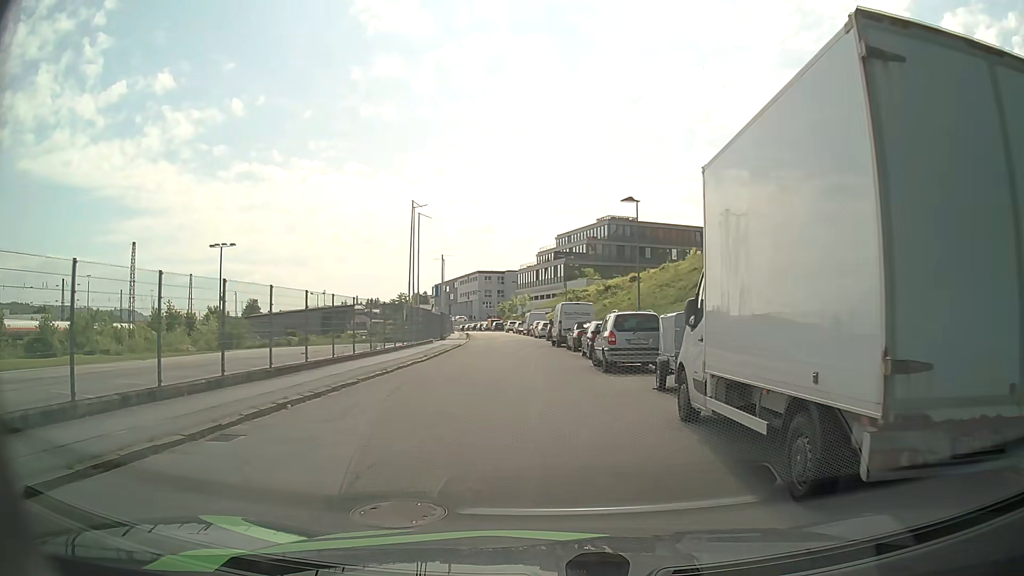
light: Day
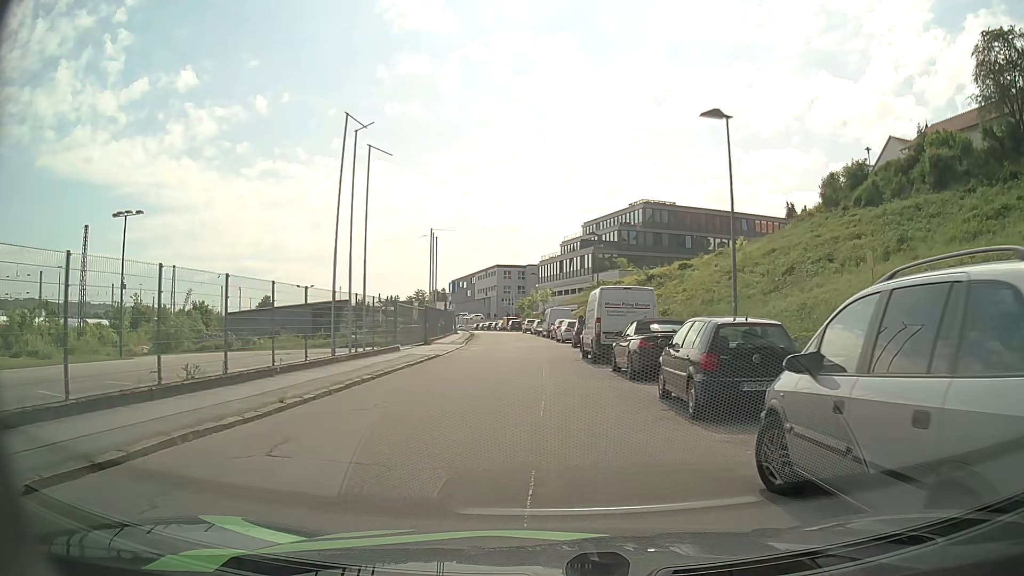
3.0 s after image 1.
(0.0, +15.9) m; -2°
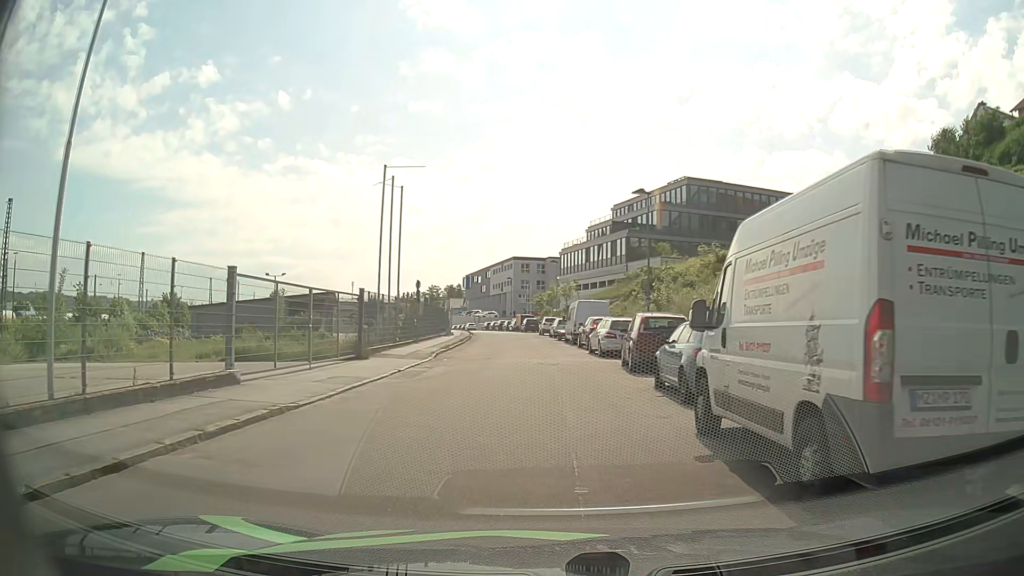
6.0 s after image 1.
(-0.3, +17.7) m; -2°
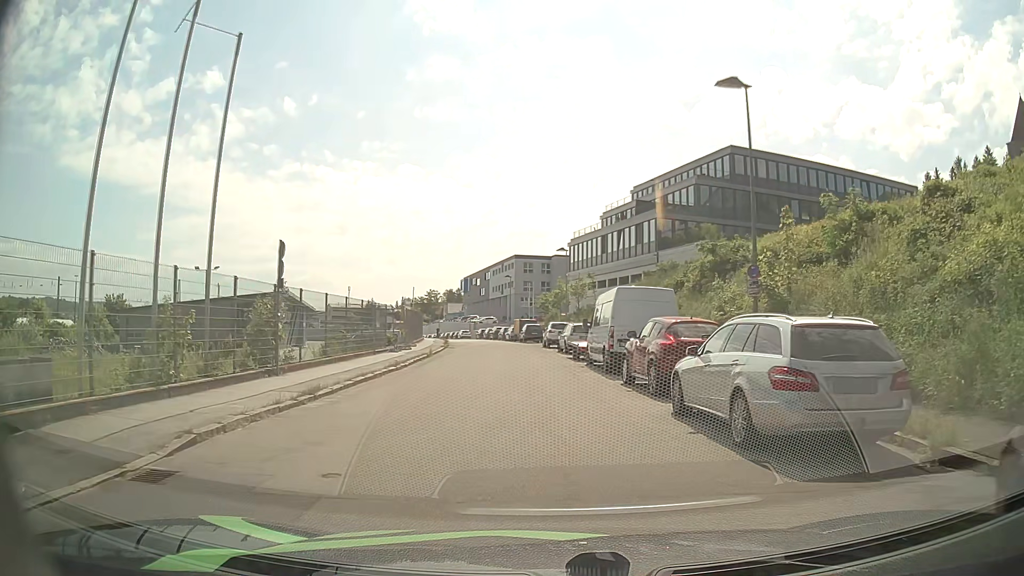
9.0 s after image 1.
(-0.1, +18.1) m; 0°
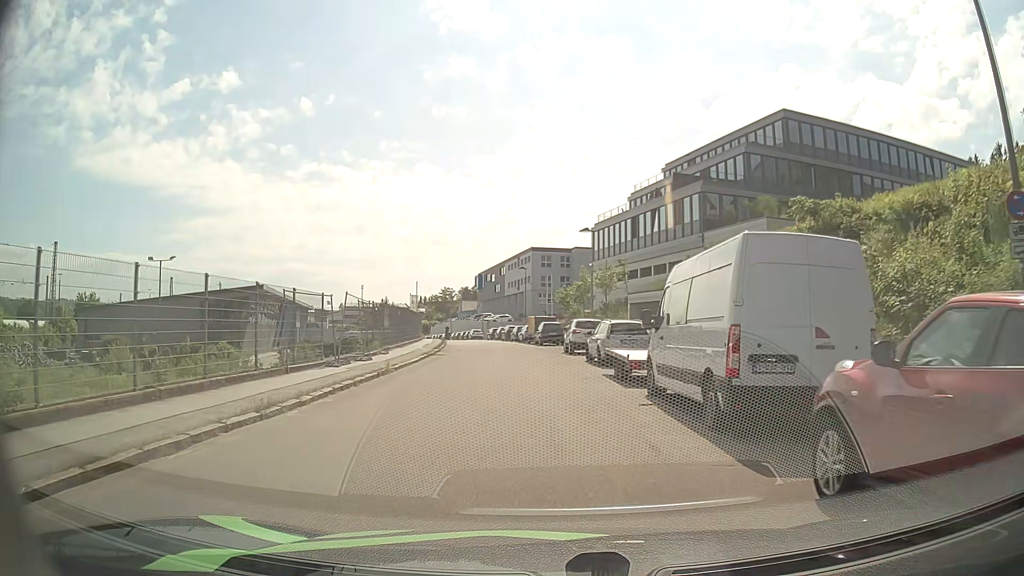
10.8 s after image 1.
(-0.2, +10.9) m; -2°
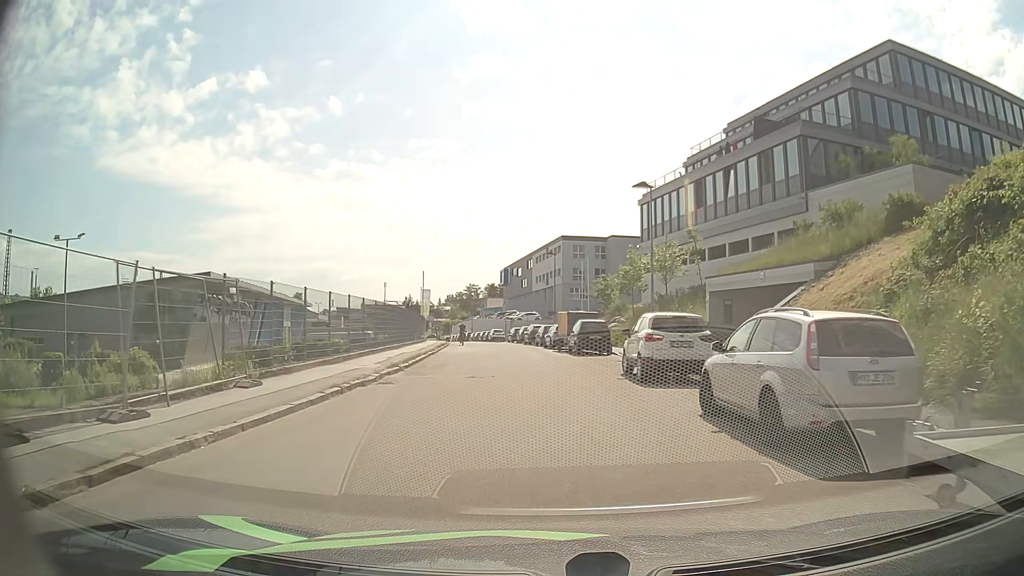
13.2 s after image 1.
(-0.4, +15.2) m; -2°
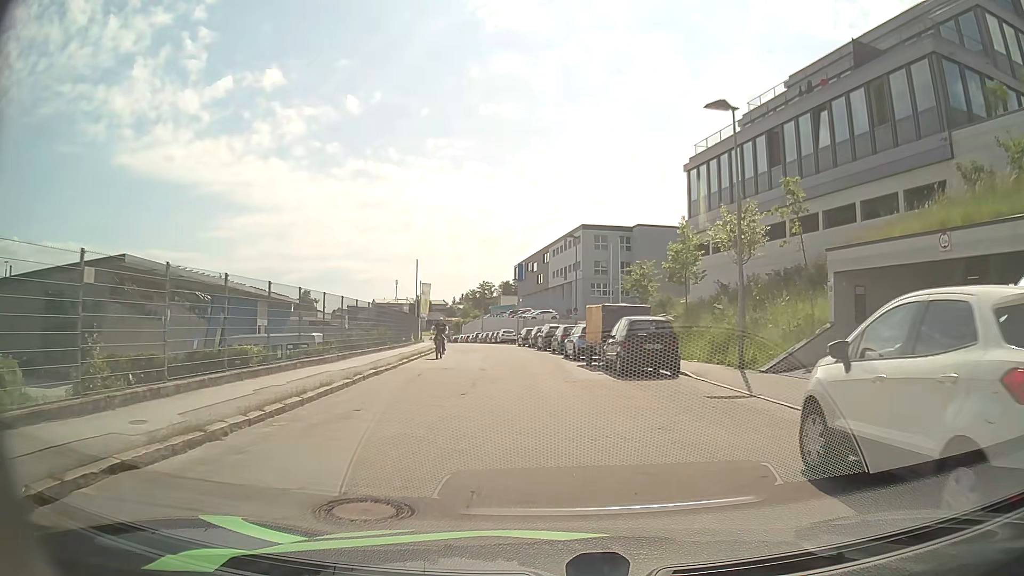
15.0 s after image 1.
(-0.3, +12.4) m; -2°
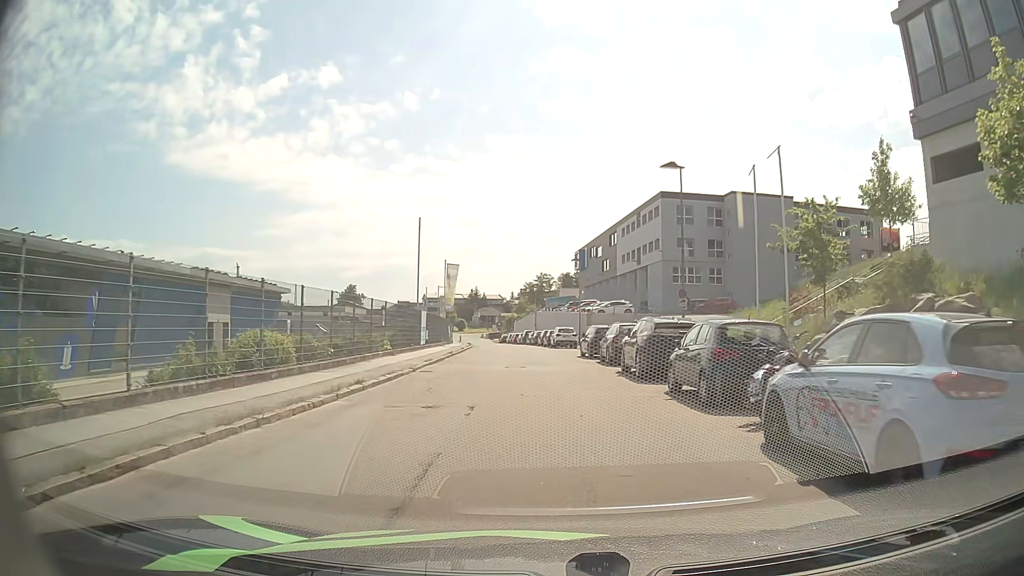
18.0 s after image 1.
(-1.0, +22.3) m; -5°
(0, +10) (-1, +20) (-1, +30) (-2, +40) (-3, +50) (-4, +60) (-5, +70) (-6, +80) (-7, +90) (-9, +100) m
